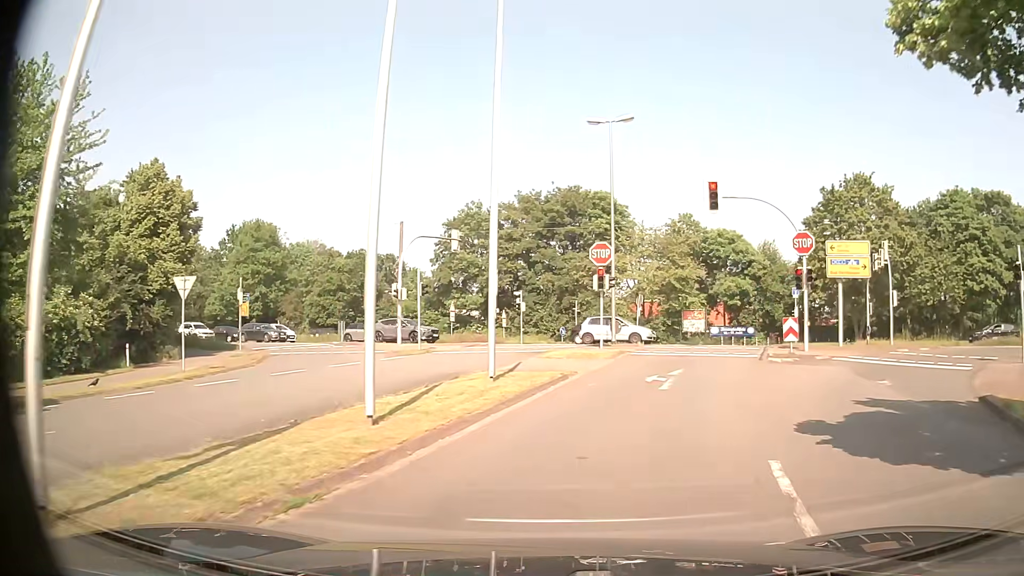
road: residential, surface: asphalt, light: Day
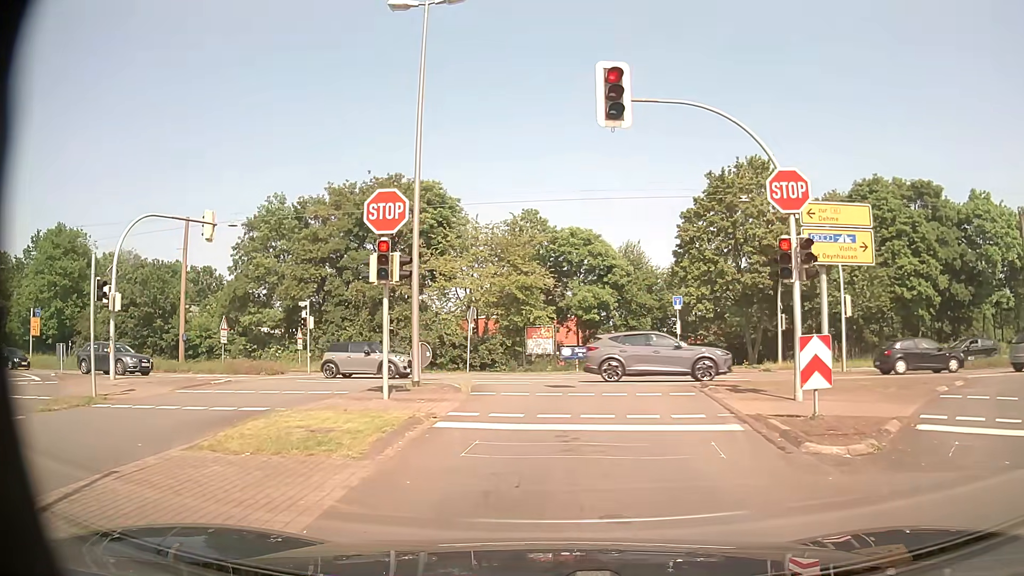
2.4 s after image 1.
(+1.5, +12.9) m; +14°
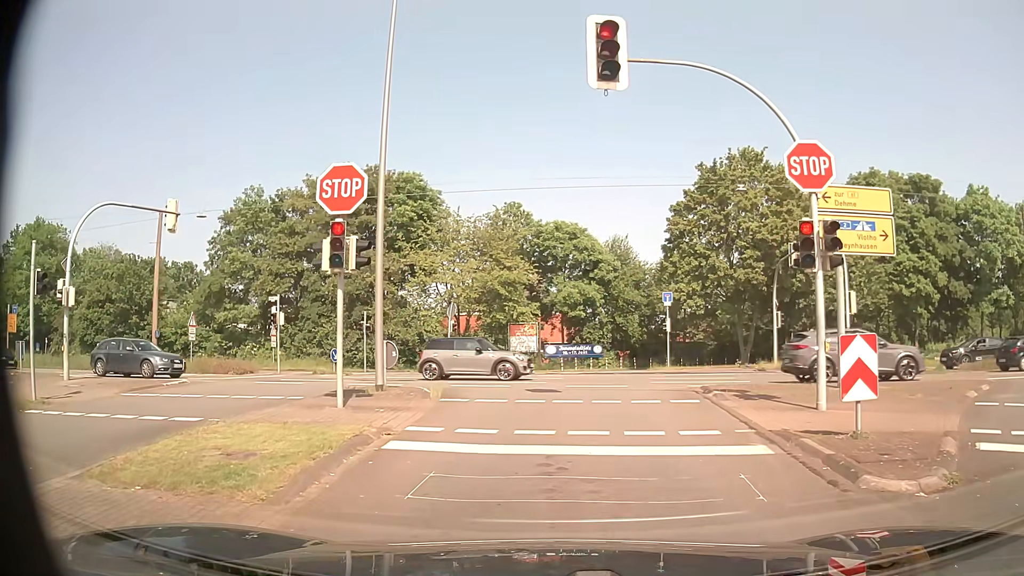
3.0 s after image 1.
(0.0, +1.9) m; +2°
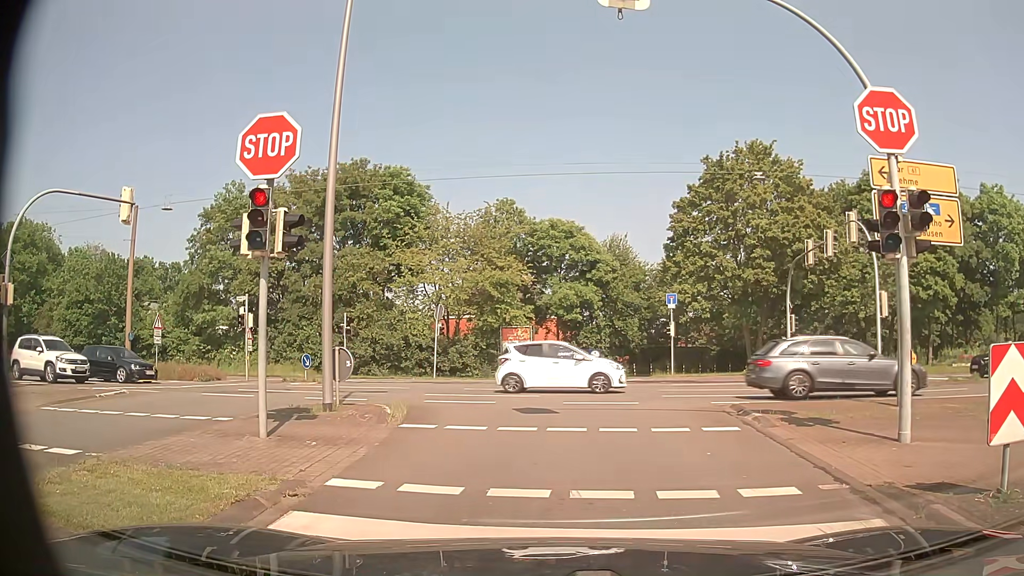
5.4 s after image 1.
(0.0, +2.9) m; 0°
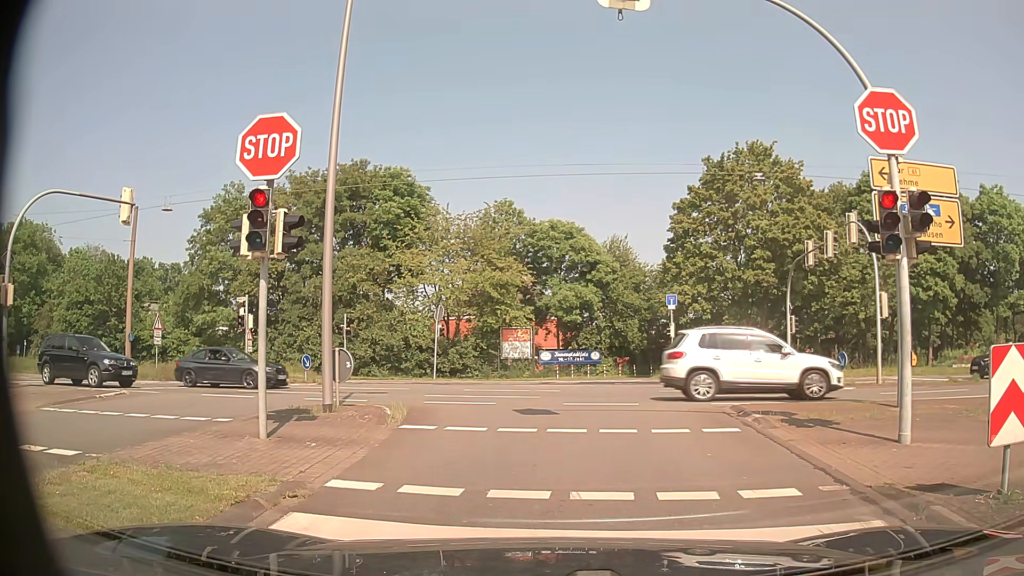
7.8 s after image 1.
(0.0, +0.1) m; 0°
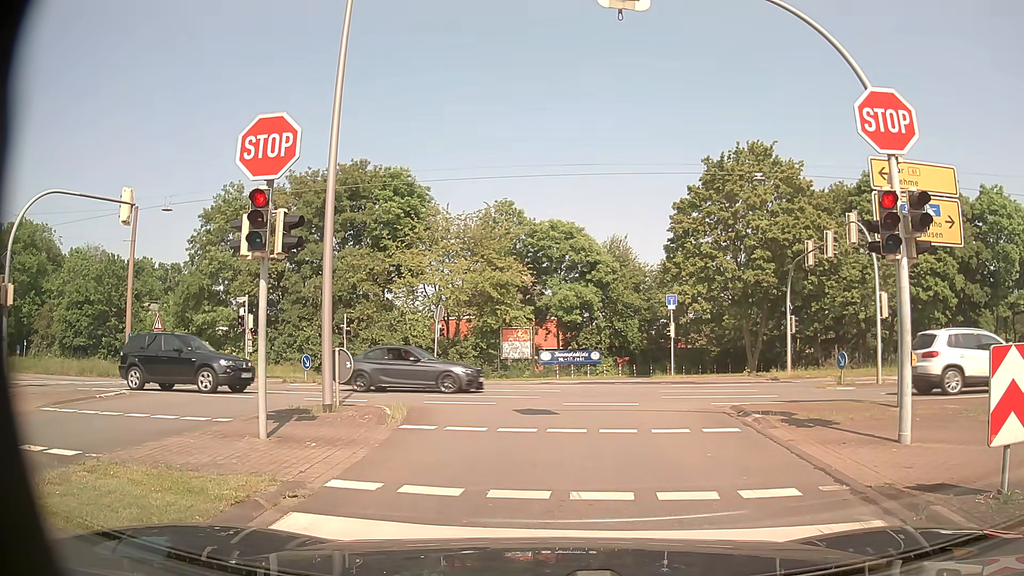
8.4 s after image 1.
(0.0, 0.0) m; 0°
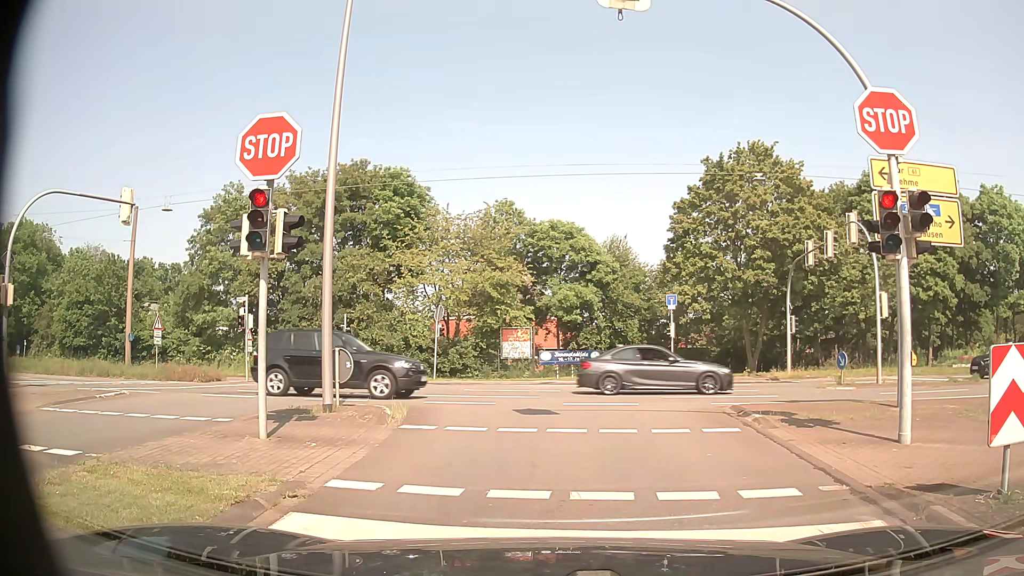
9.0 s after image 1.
(0.0, 0.0) m; 0°
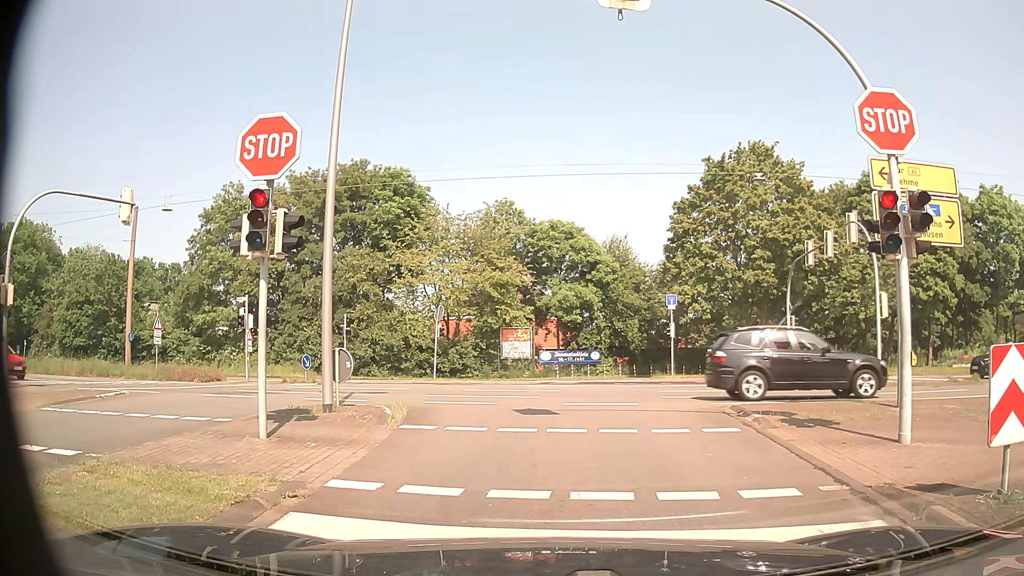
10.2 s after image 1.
(0.0, 0.0) m; 0°
